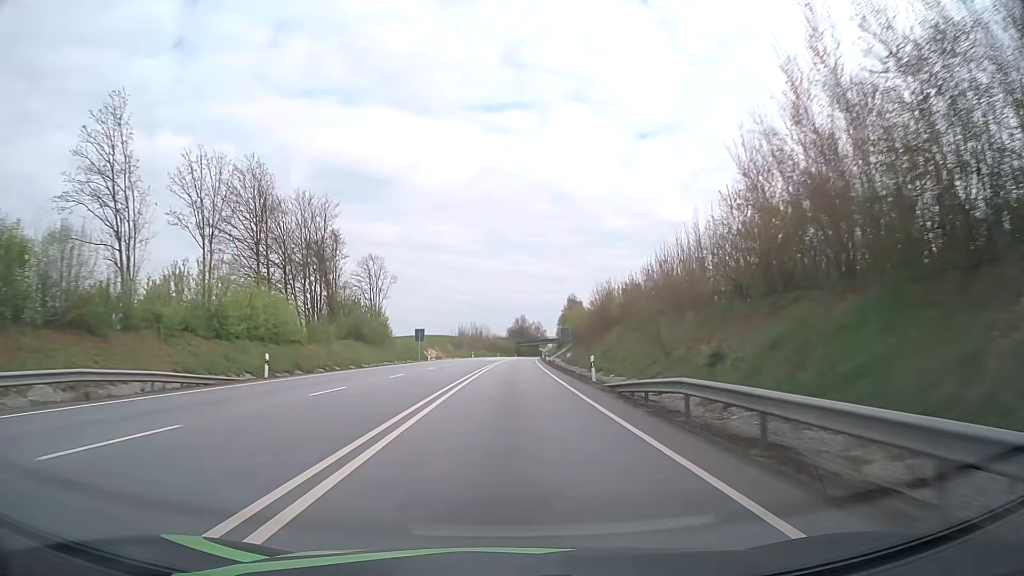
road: primary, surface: asphalt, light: Day
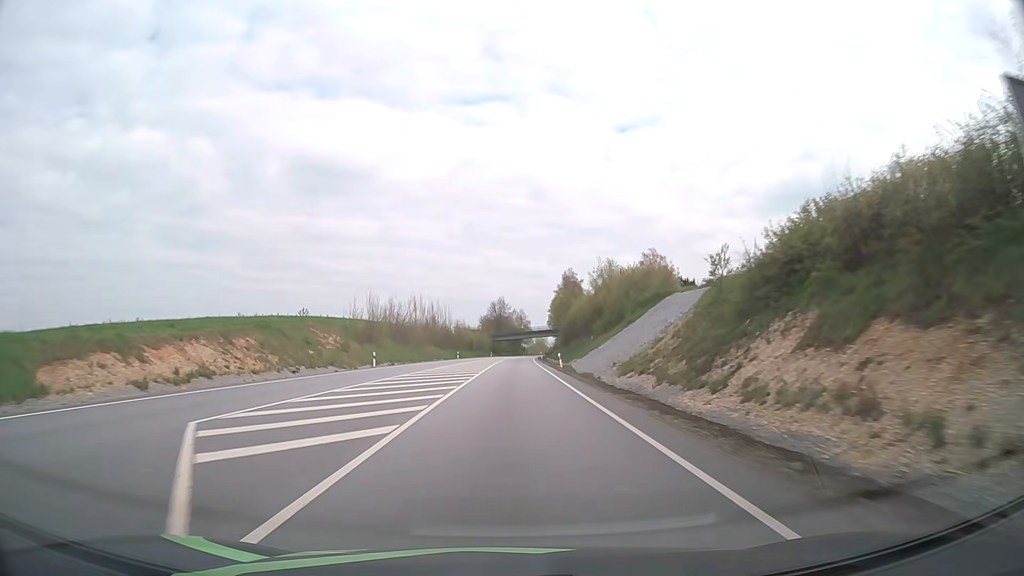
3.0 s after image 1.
(+1.3, +79.3) m; +2°
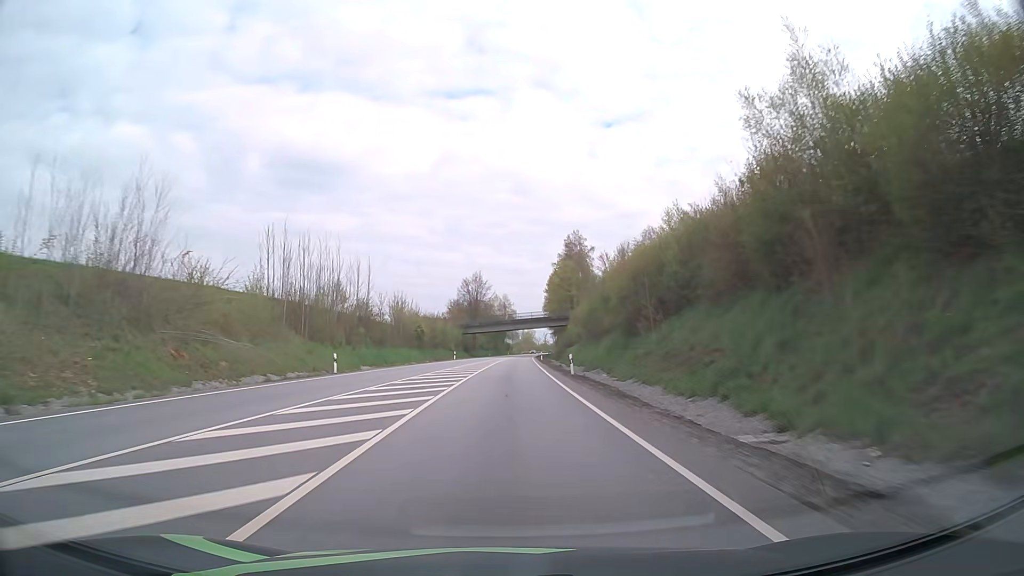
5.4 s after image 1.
(+0.9, +63.5) m; +1°
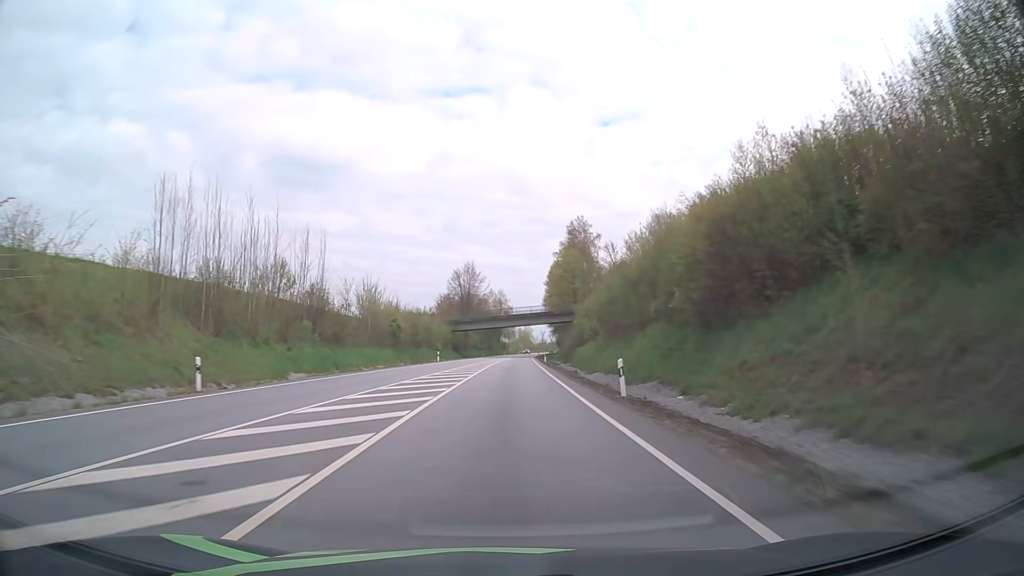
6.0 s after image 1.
(+0.1, +15.9) m; 0°
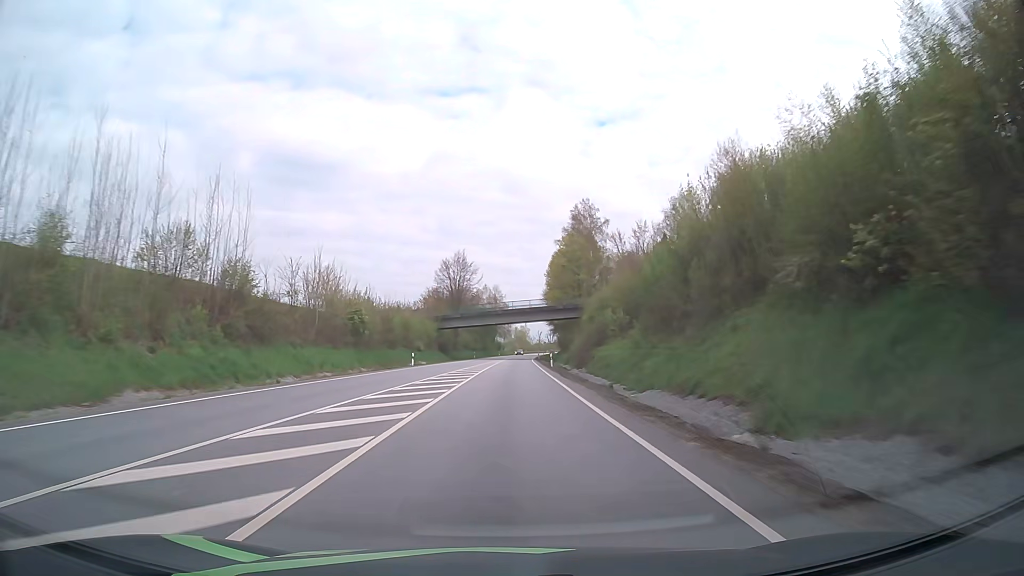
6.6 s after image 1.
(0.0, +15.9) m; 0°
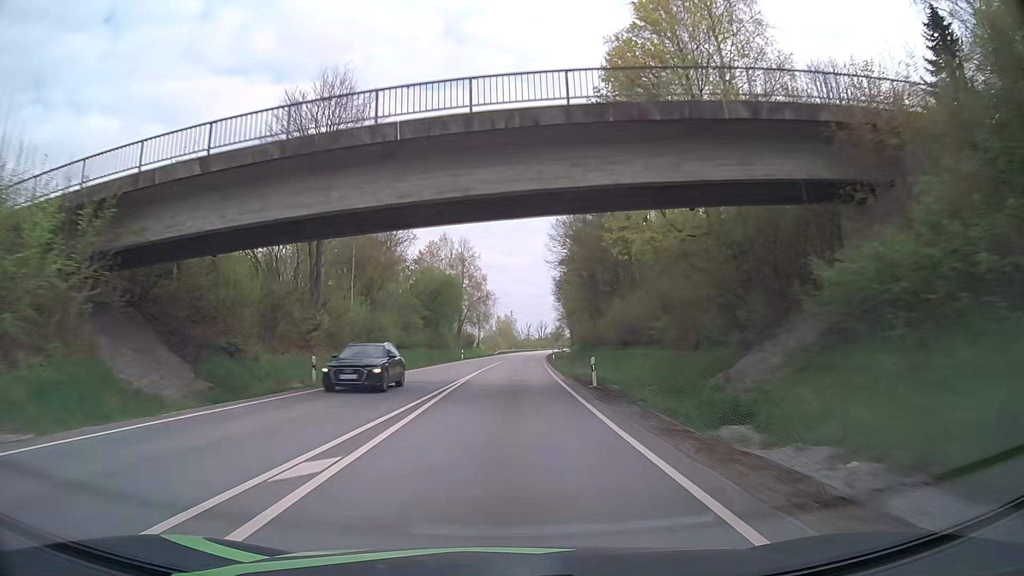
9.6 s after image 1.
(+1.4, +79.3) m; +2°
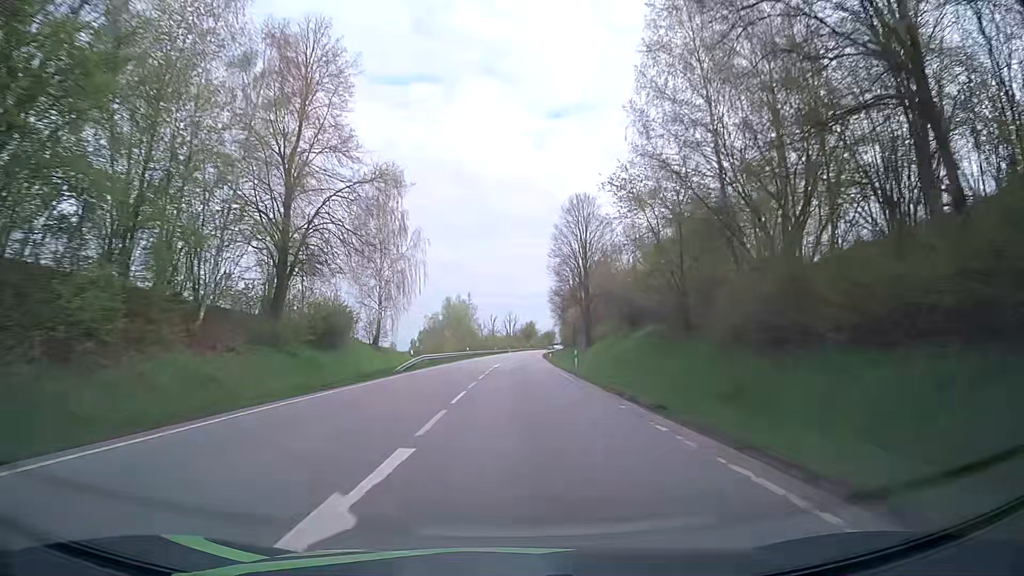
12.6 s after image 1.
(+1.5, +79.2) m; +3°
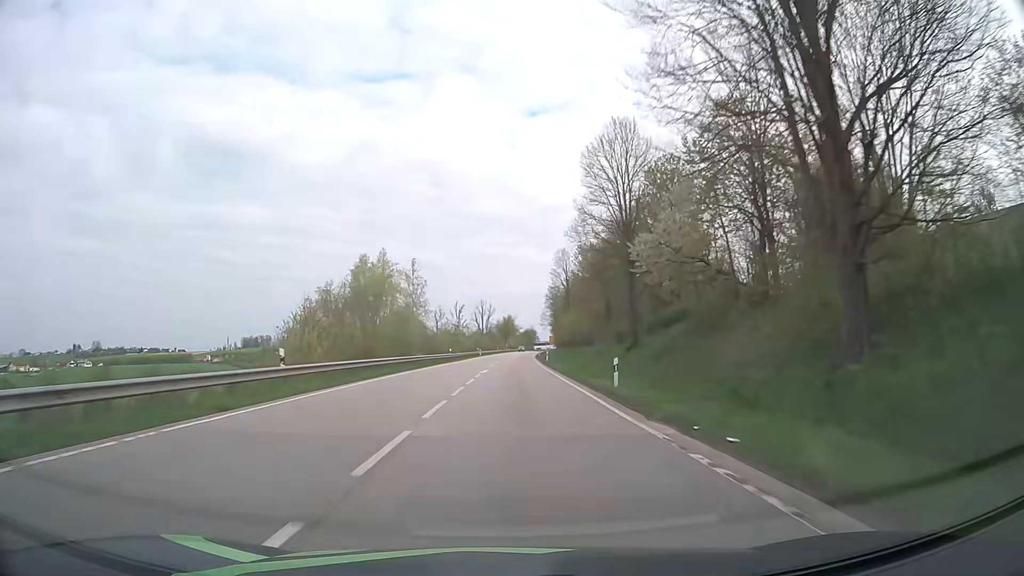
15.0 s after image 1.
(+1.4, +63.3) m; +2°
(0, +10) (0, +20) (0, +30) (0, +40) (0, +50) (+1, +60) (+1, +70) (+1, +80) (+2, +90) (+2, +100) m
